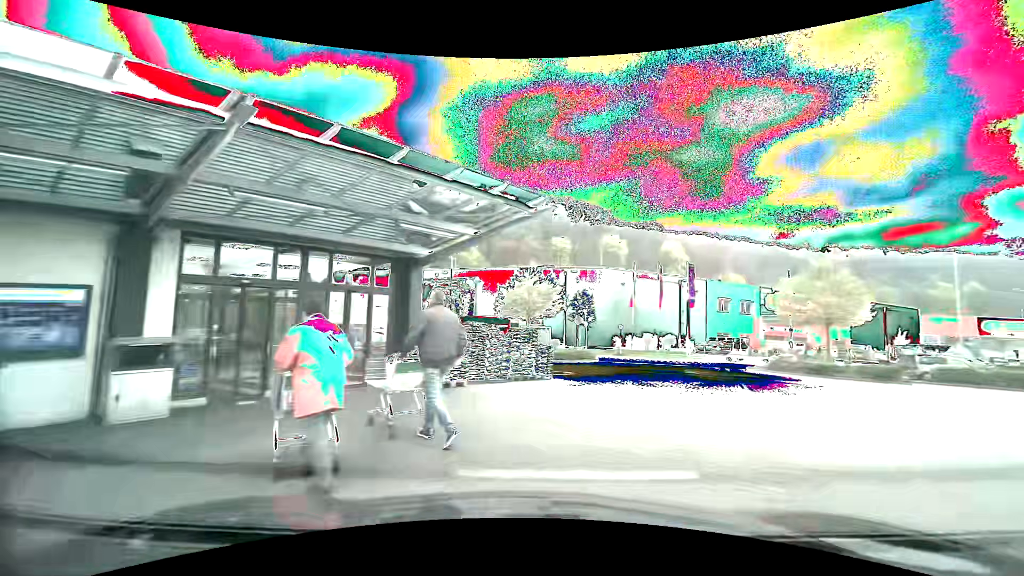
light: Day
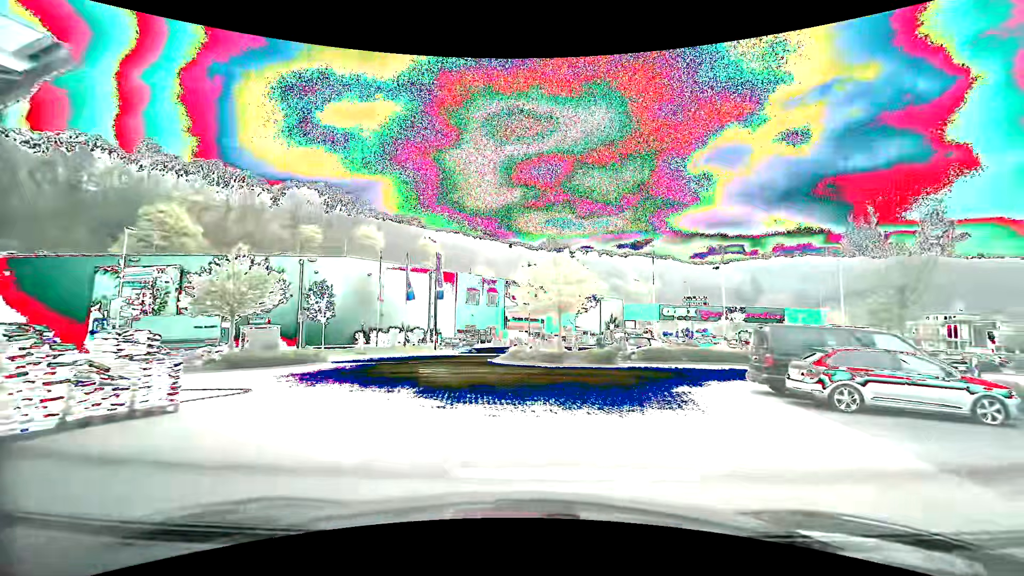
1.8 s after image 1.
(+1.6, +4.7) m; +29°
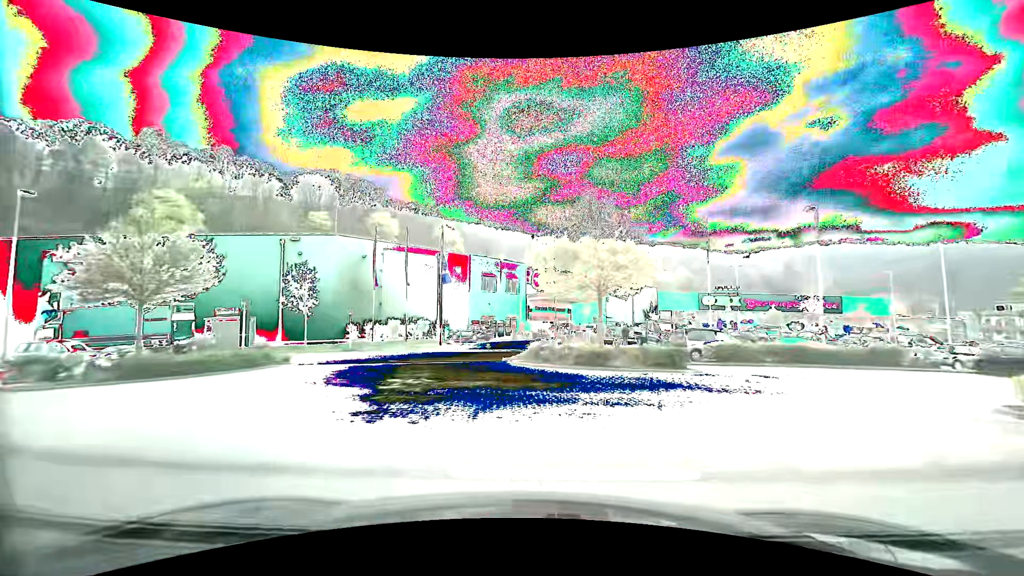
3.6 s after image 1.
(-0.2, +8.3) m; -5°
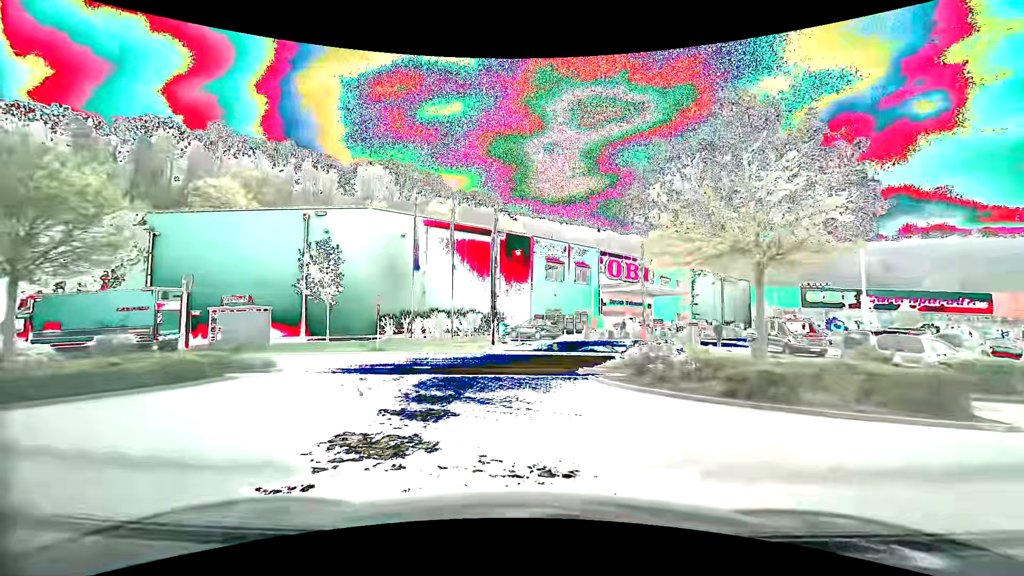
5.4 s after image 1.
(-0.5, +8.3) m; -7°
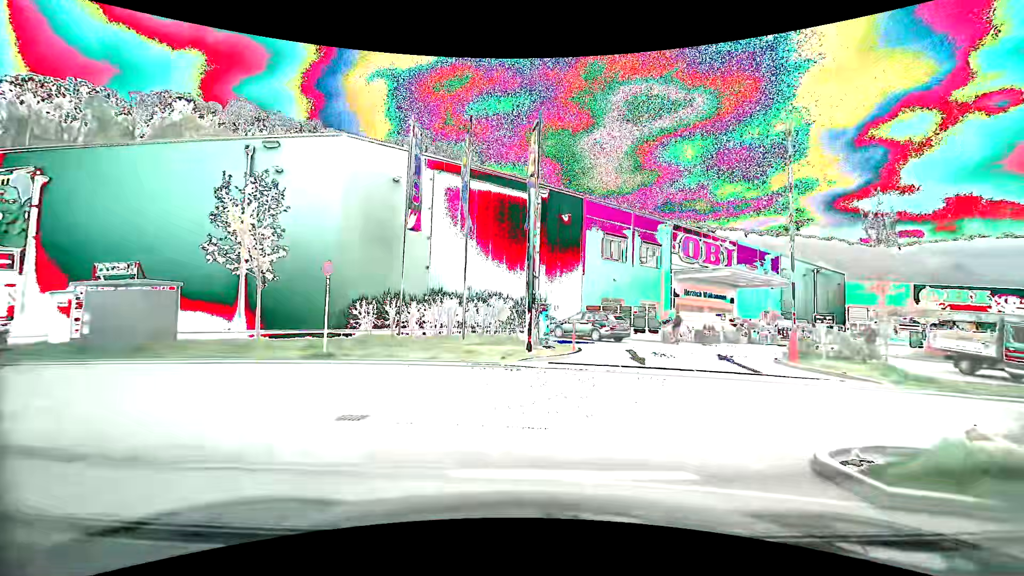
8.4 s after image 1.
(-0.7, +11.6) m; -4°
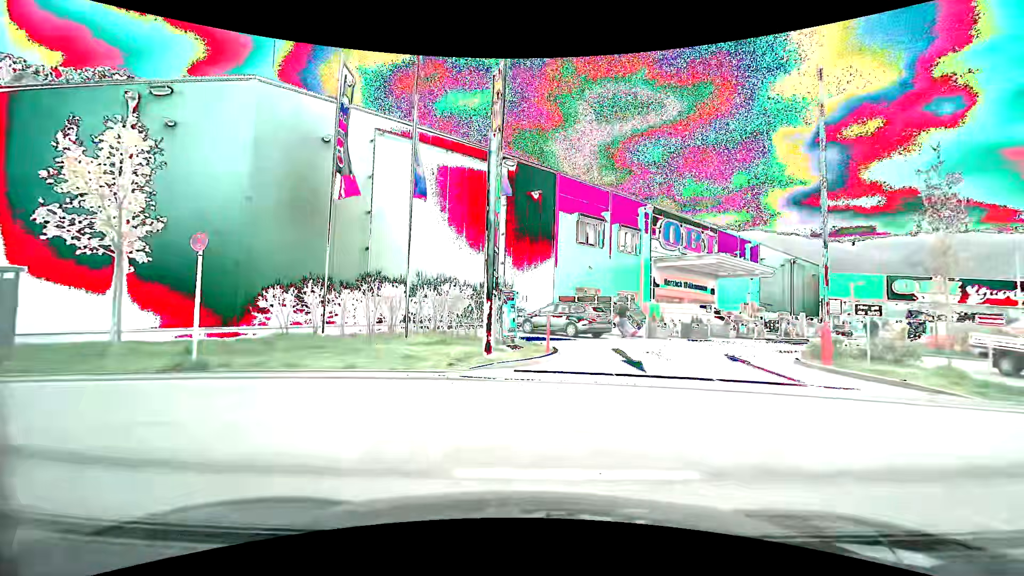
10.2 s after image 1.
(+0.1, +3.9) m; +3°
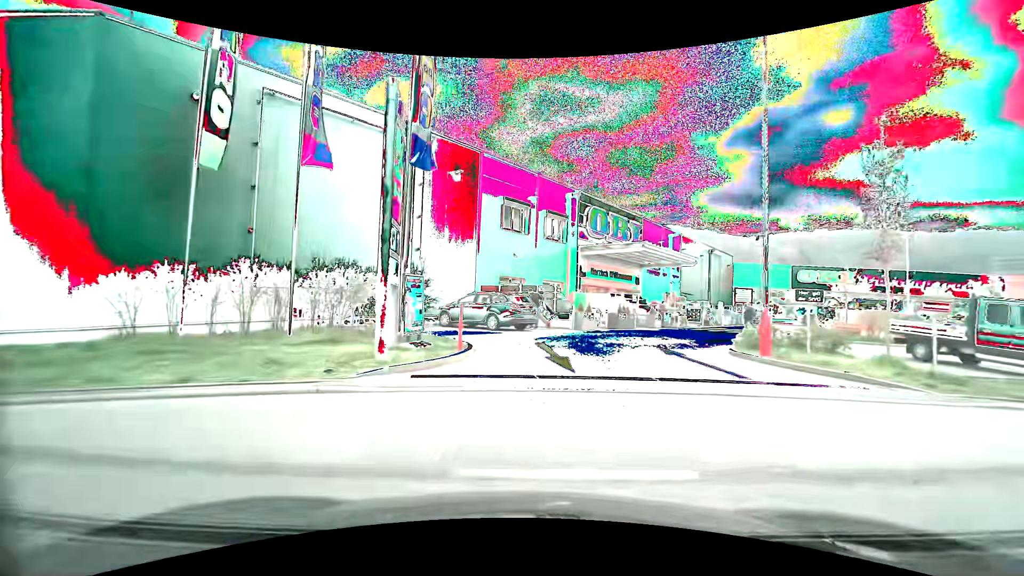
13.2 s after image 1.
(+0.1, +2.2) m; +7°
